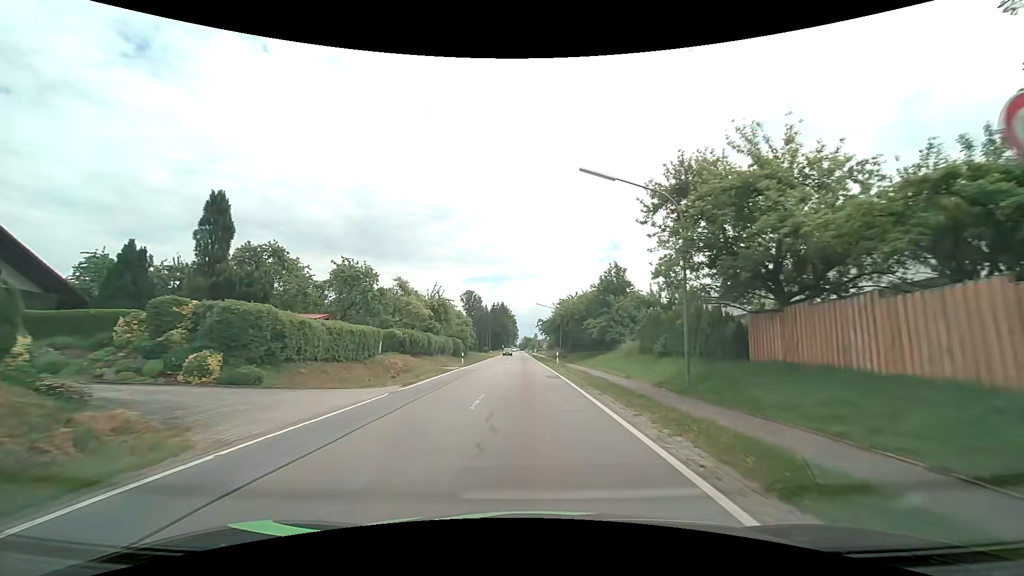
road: tertiary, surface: asphalt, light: Day
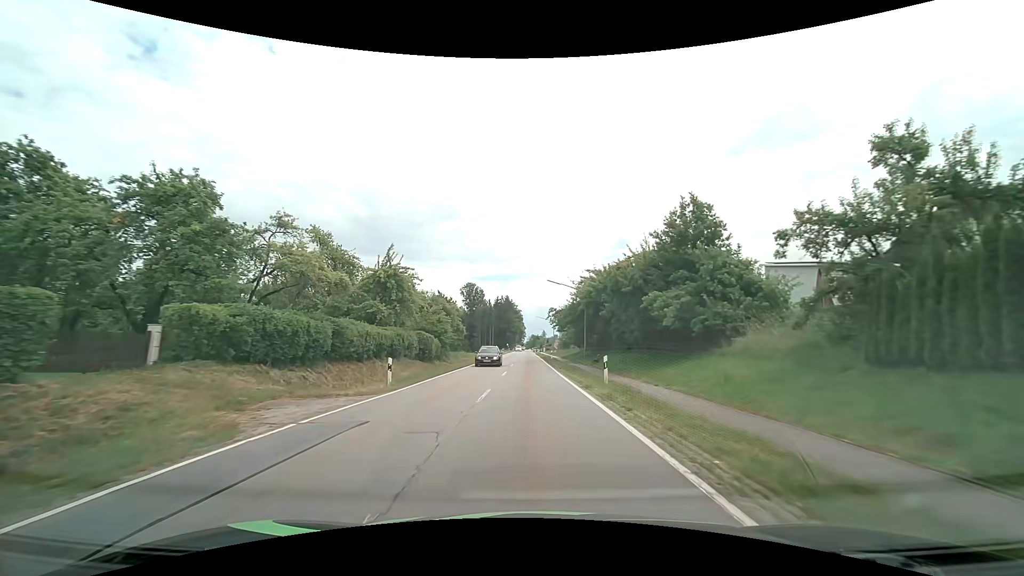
(-0.3, +23.0) m; -1°
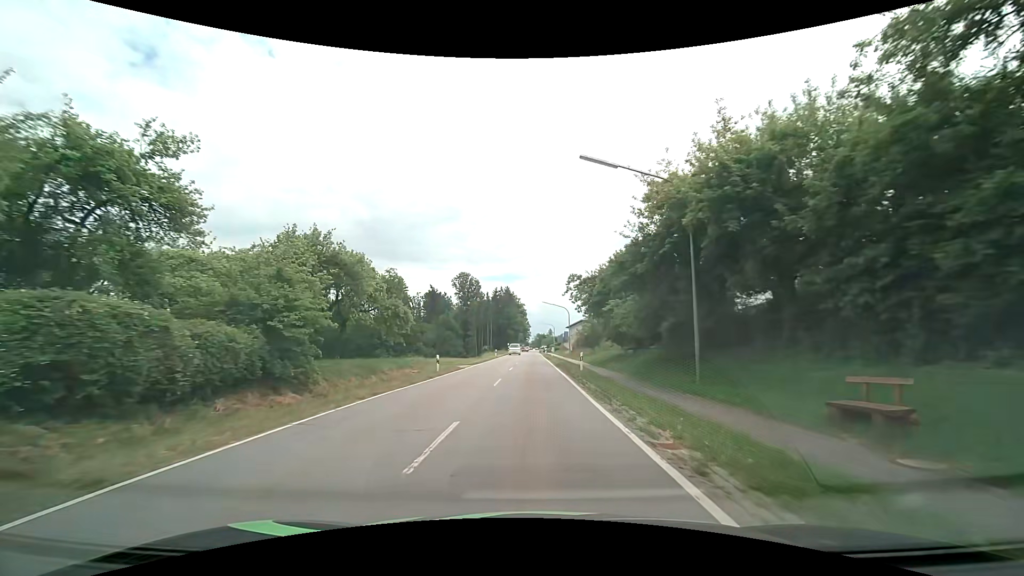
(-0.1, +31.0) m; -1°
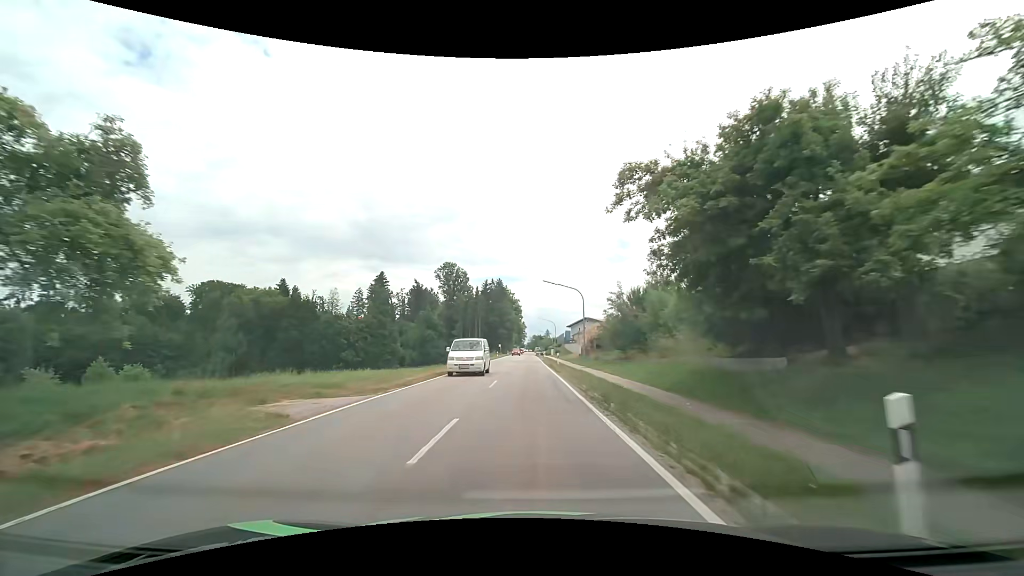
(+0.1, +23.6) m; +1°
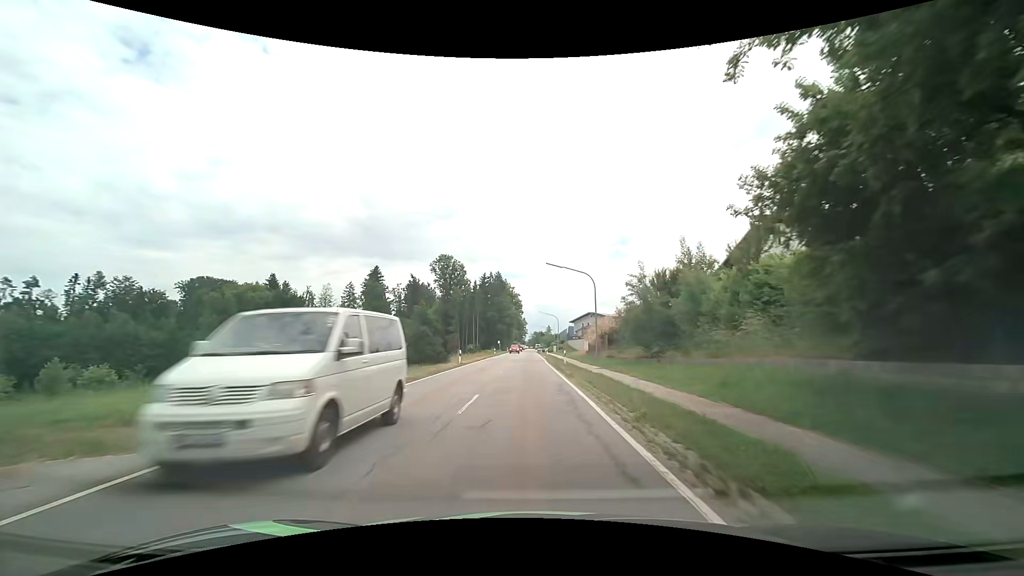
(0.0, +7.9) m; 0°
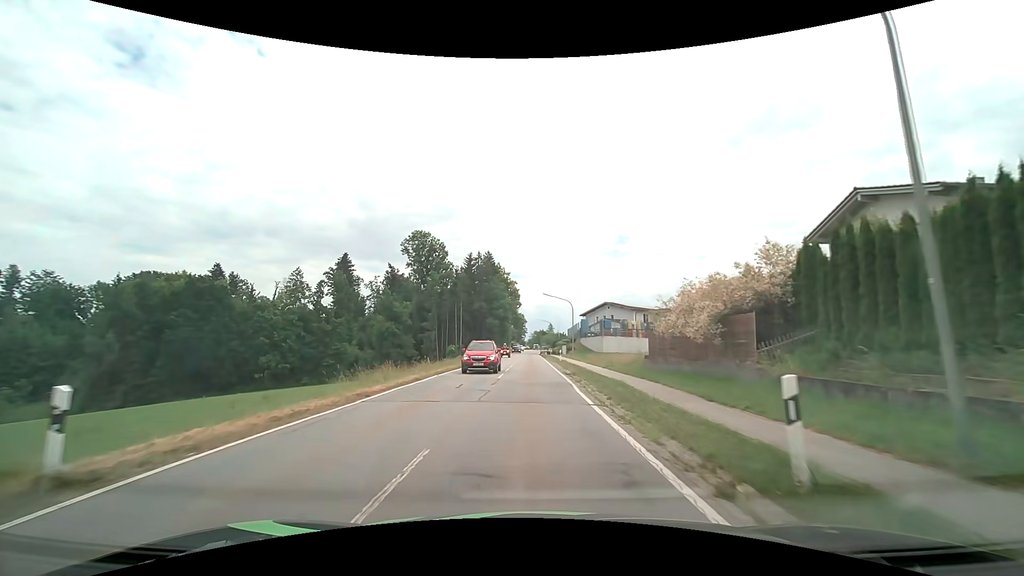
(-0.3, +31.1) m; 0°
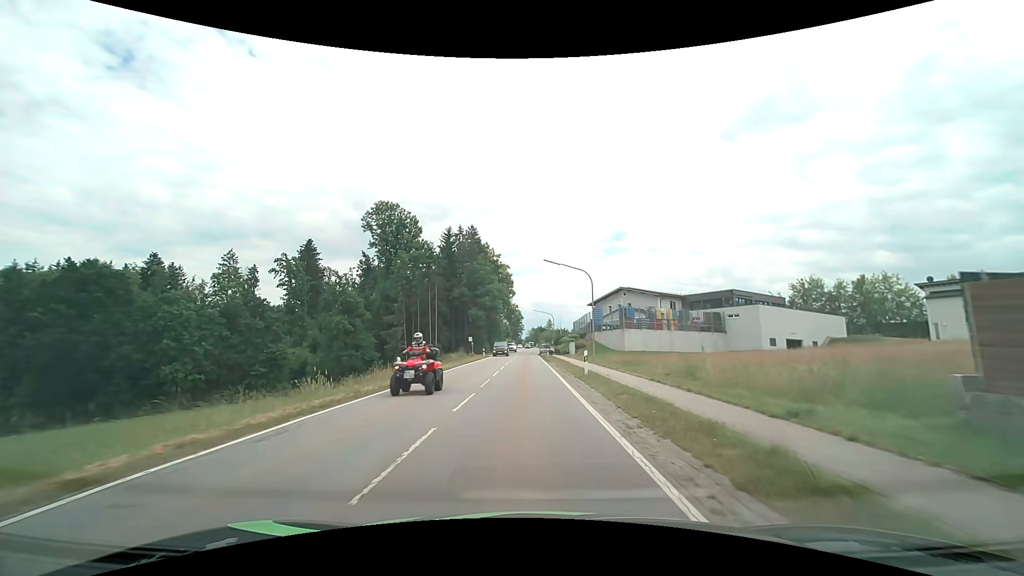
(+0.1, +22.7) m; +1°
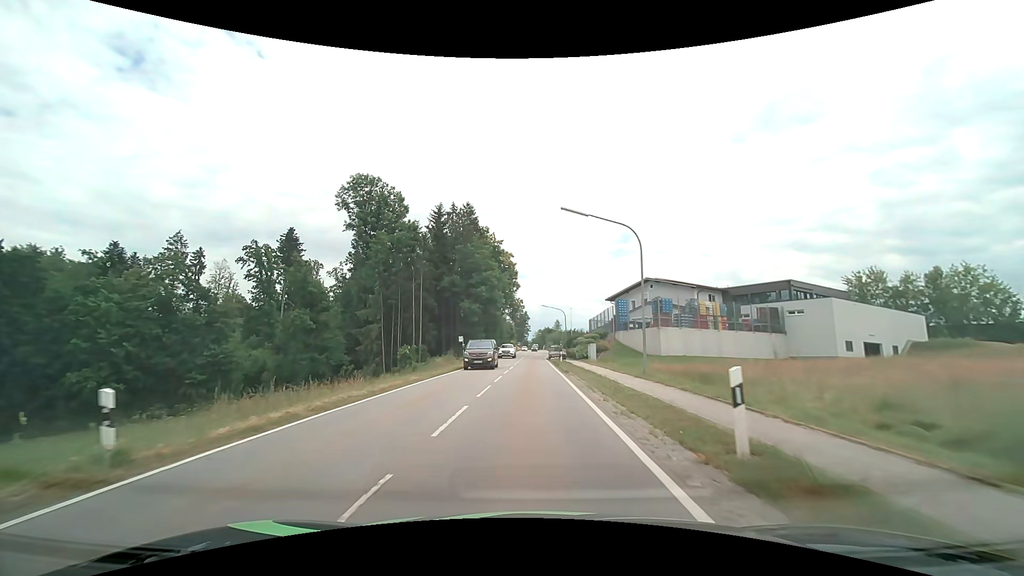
(-0.3, +14.8) m; -1°
(0, +10) (0, +20) (0, +30) (0, +40) (0, +50) (0, +60) (0, +70) (+1, +80) (+2, +90) (+3, +100) m
